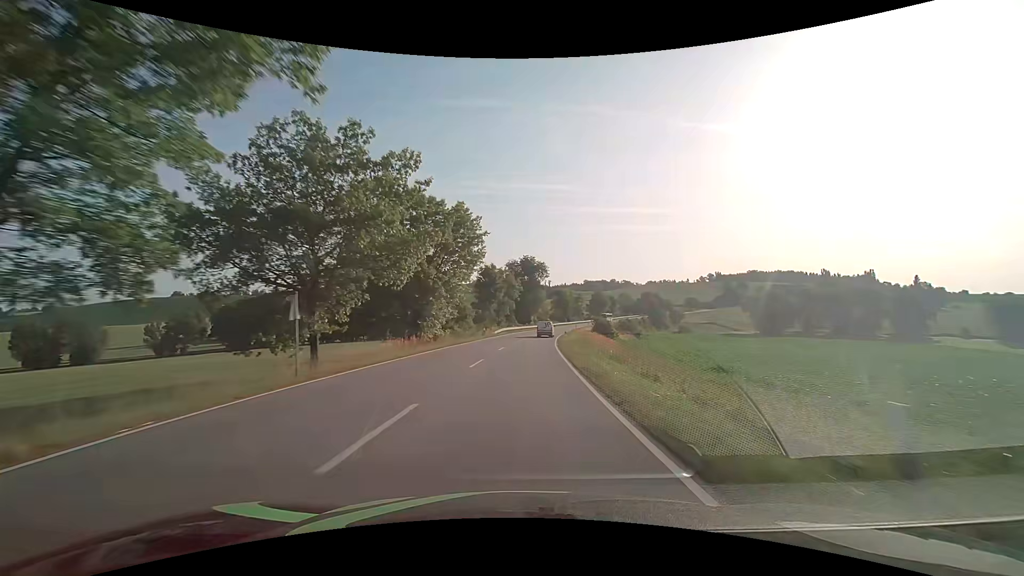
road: secondary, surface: asphalt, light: Day
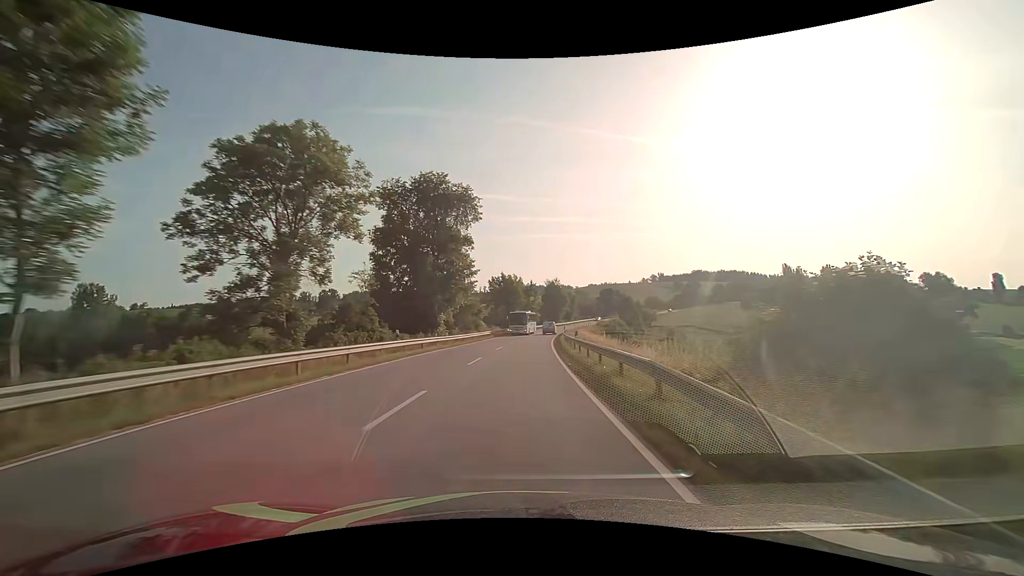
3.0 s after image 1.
(+4.5, +69.8) m; +7°
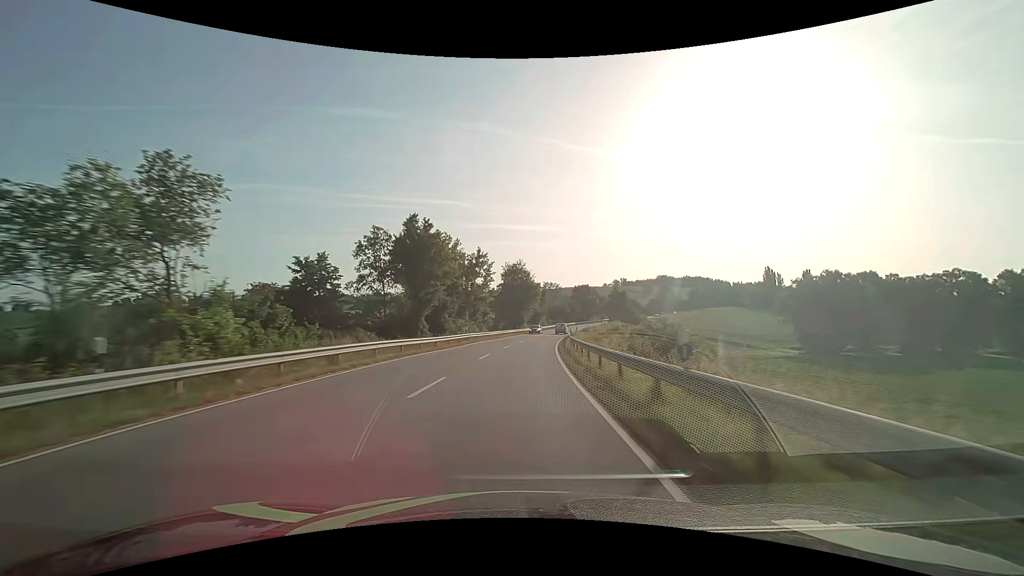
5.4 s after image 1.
(+2.8, +56.6) m; +5°
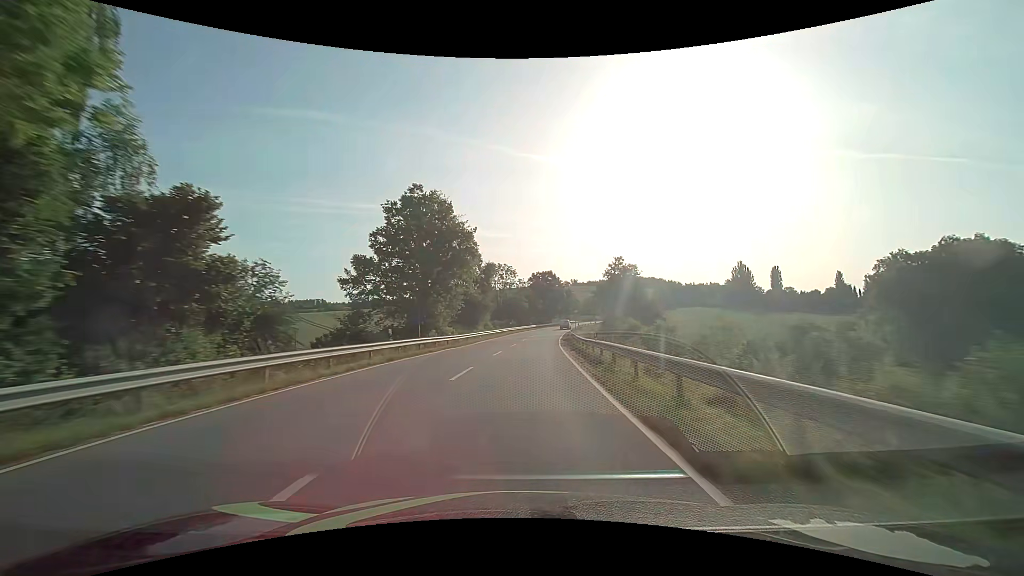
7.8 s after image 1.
(+2.9, +56.7) m; +6°
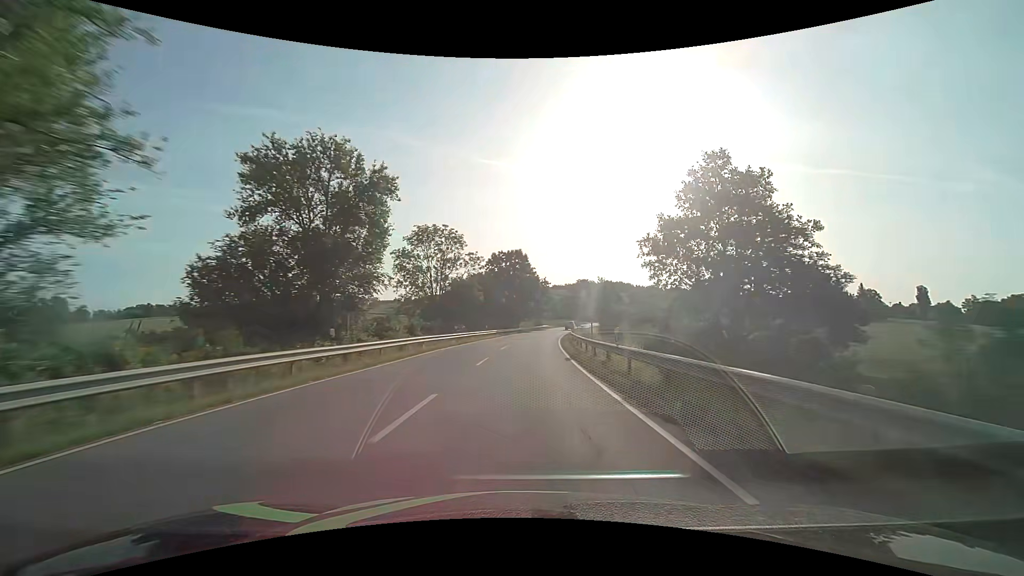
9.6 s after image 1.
(+1.7, +42.7) m; +5°
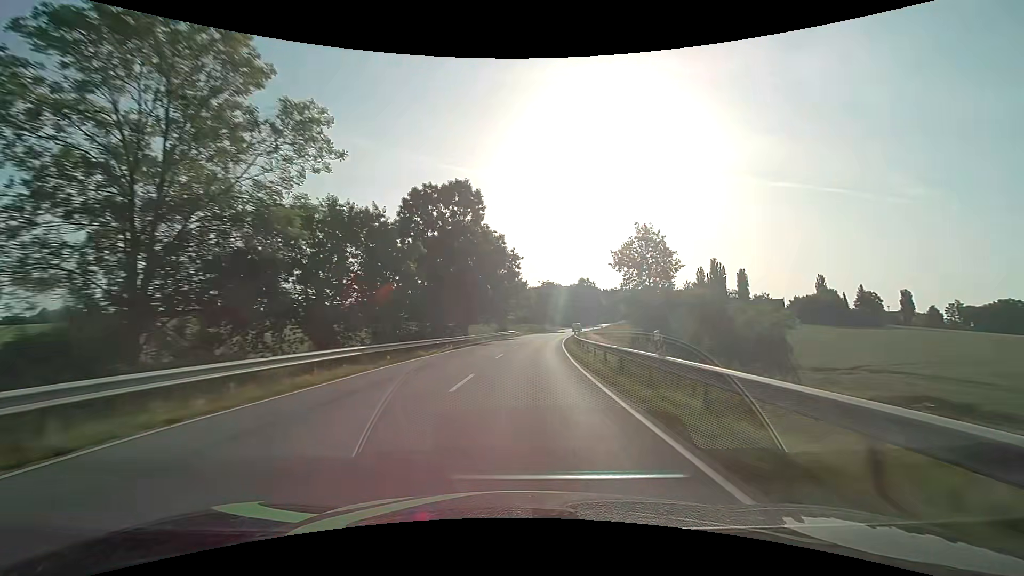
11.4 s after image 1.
(+1.5, +42.7) m; +4°
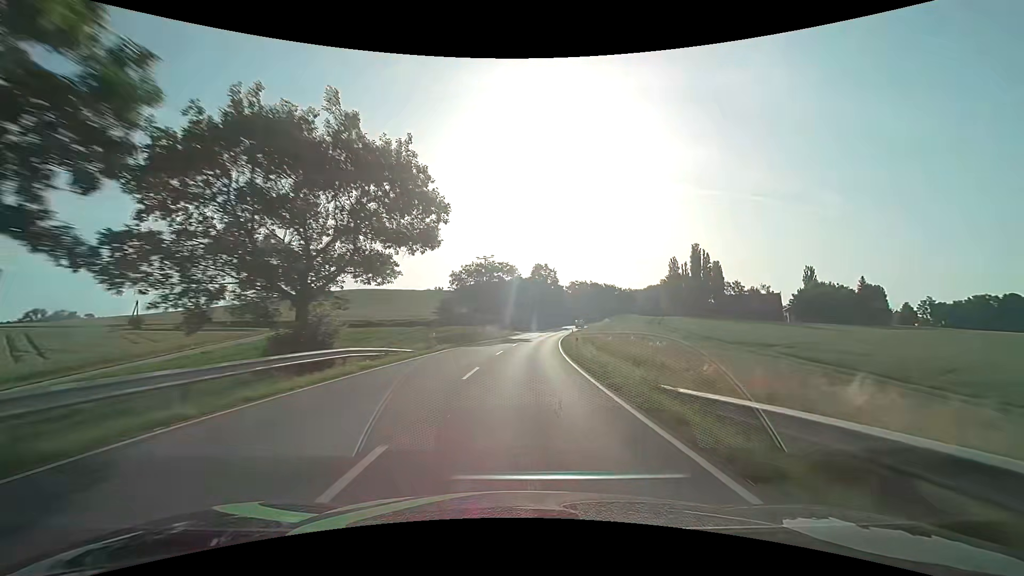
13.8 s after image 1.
(+3.1, +56.8) m; +6°
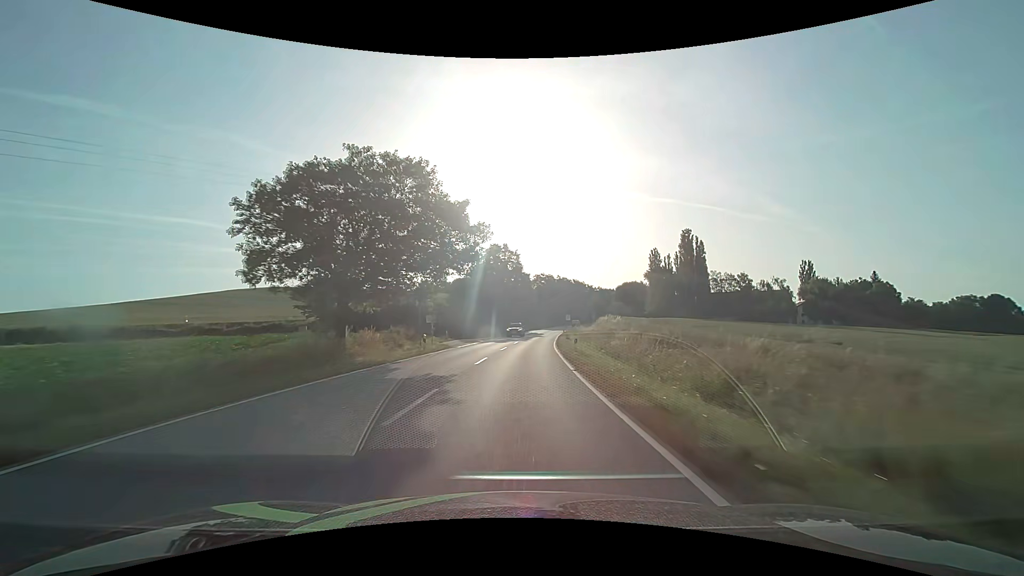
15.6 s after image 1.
(+1.9, +42.5) m; +5°
(0, +10) (0, +20) (+1, +30) (+1, +40) (+2, +50) (+3, +60) (+4, +70) (+5, +80) (+6, +90) (+8, +100) m
